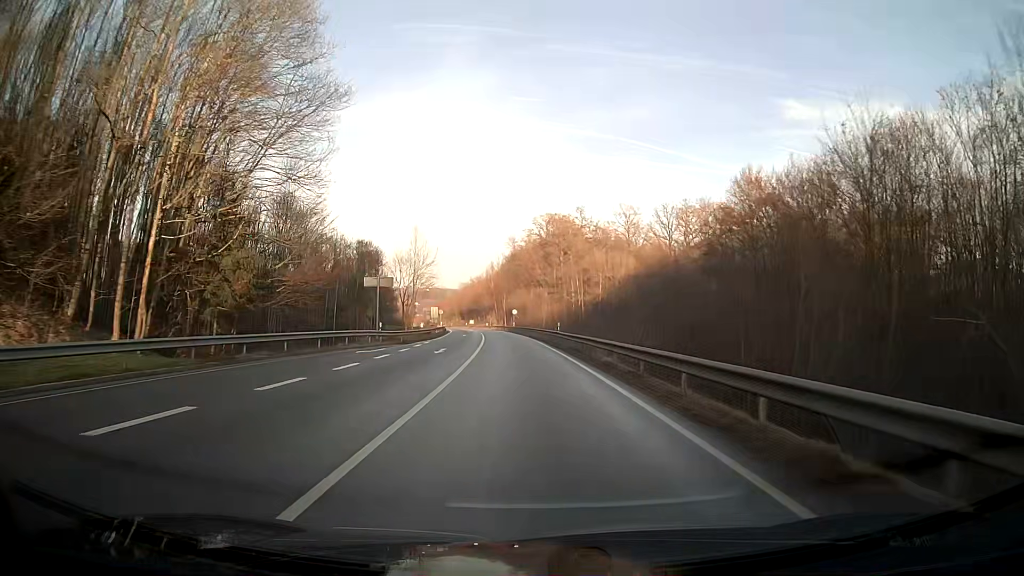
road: primary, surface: asphalt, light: Day
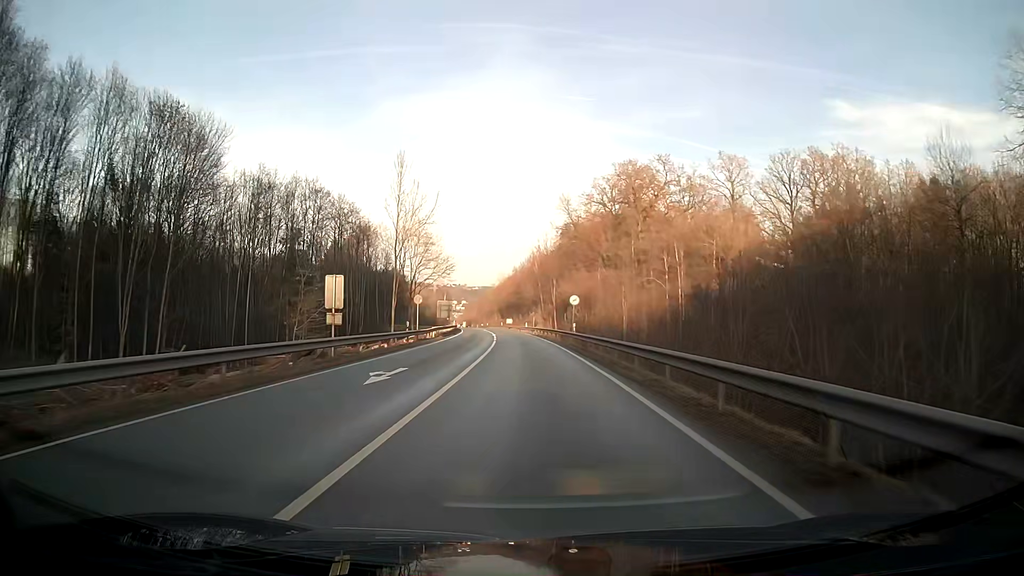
(-1.8, +50.1) m; -4°
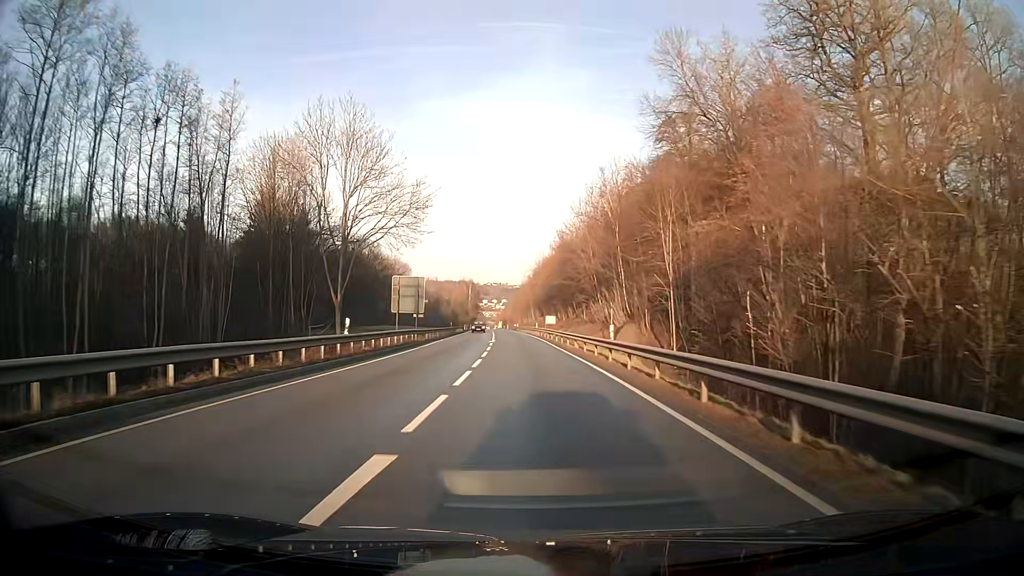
(-2.1, +62.8) m; -4°
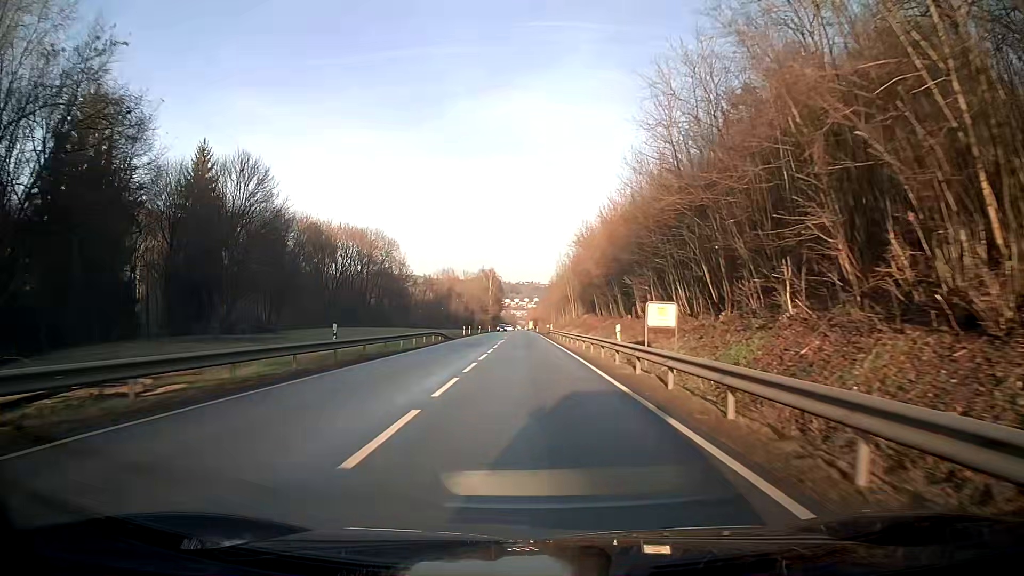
(-1.2, +50.2) m; -3°
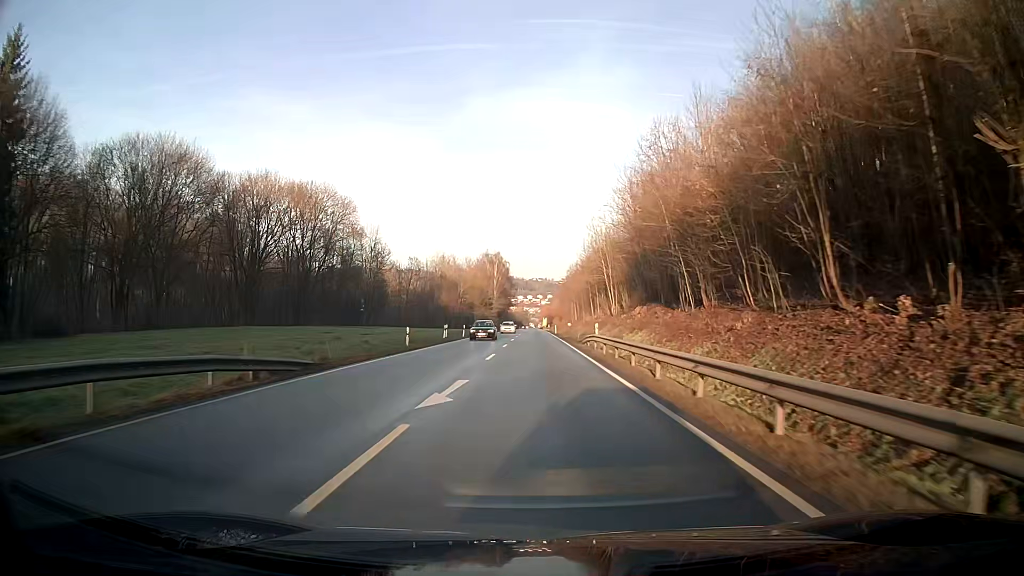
(-0.3, +37.7) m; -1°
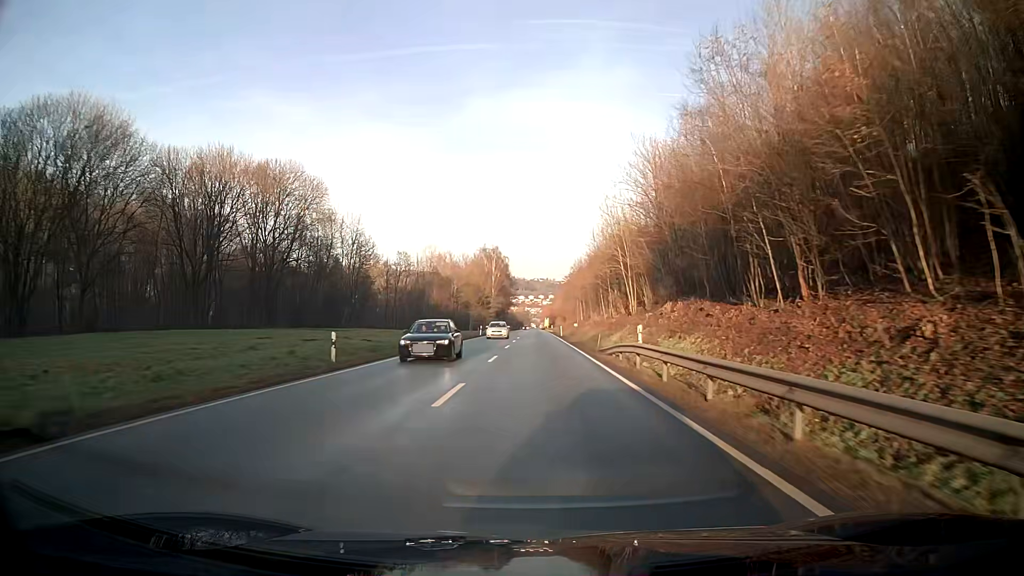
(0.0, +12.6) m; 0°
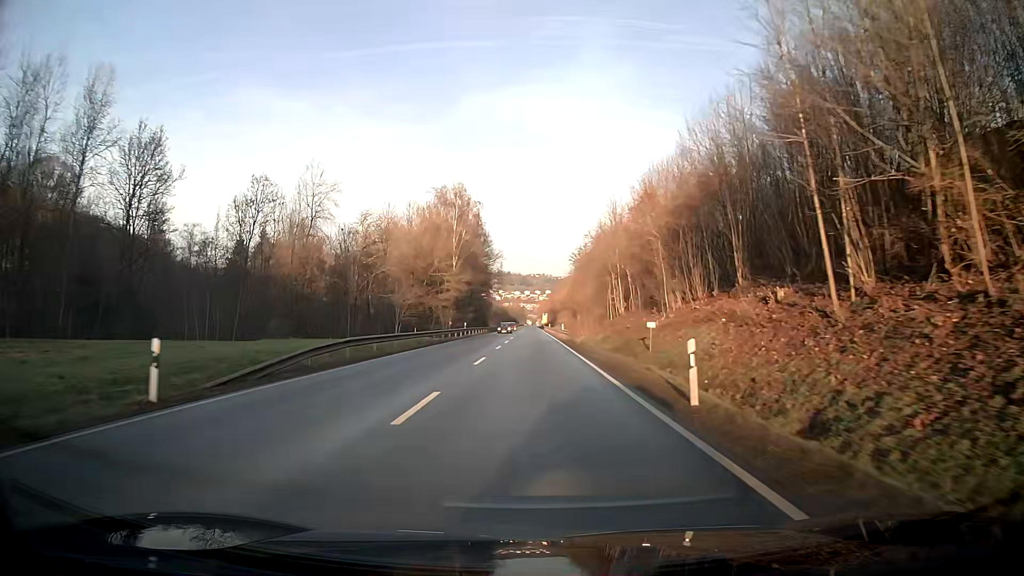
(+0.3, +62.7) m; 0°
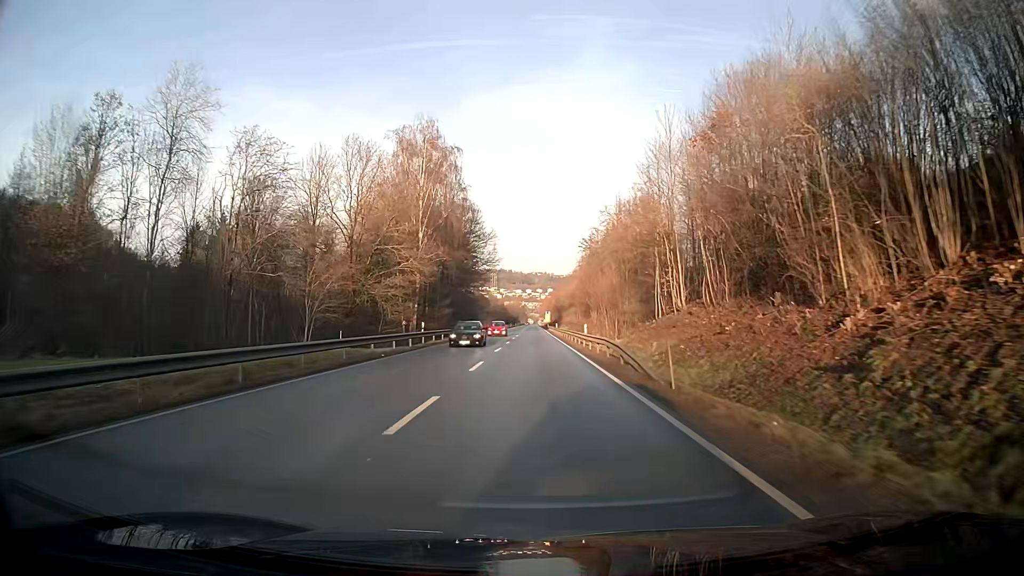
(-0.1, +25.1) m; 0°
